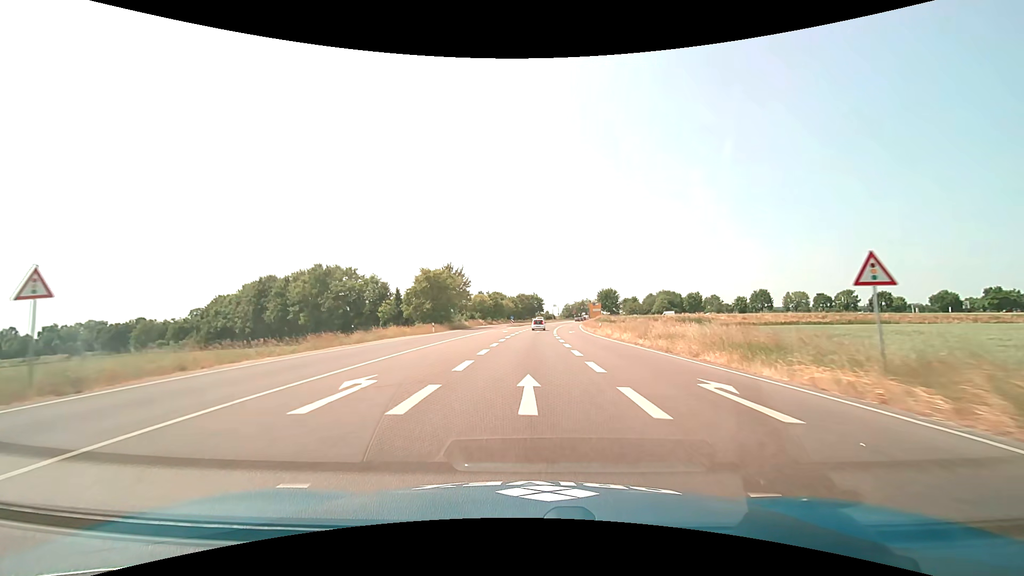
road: primary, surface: asphalt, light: Day
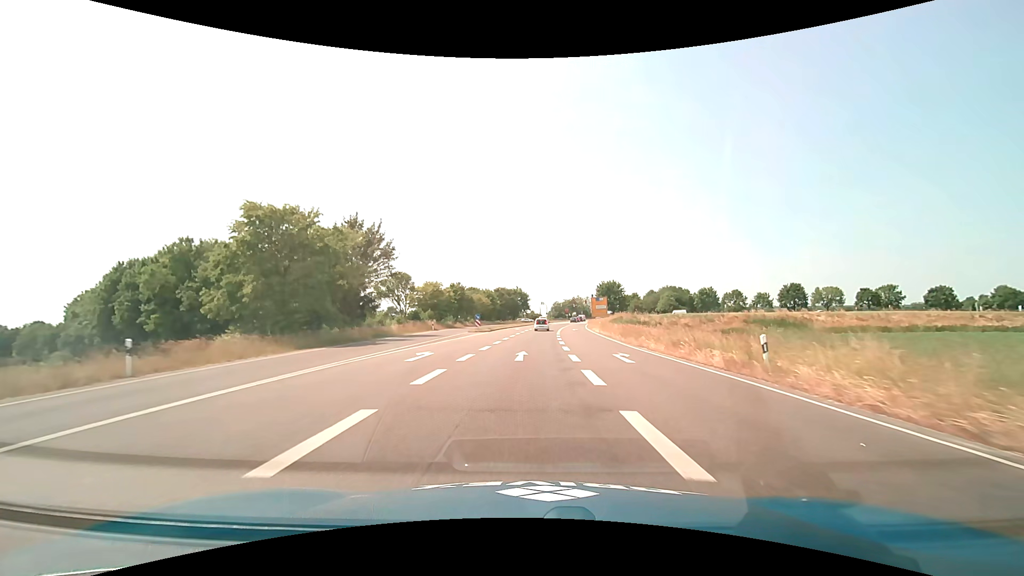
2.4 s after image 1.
(+0.7, +38.5) m; +2°
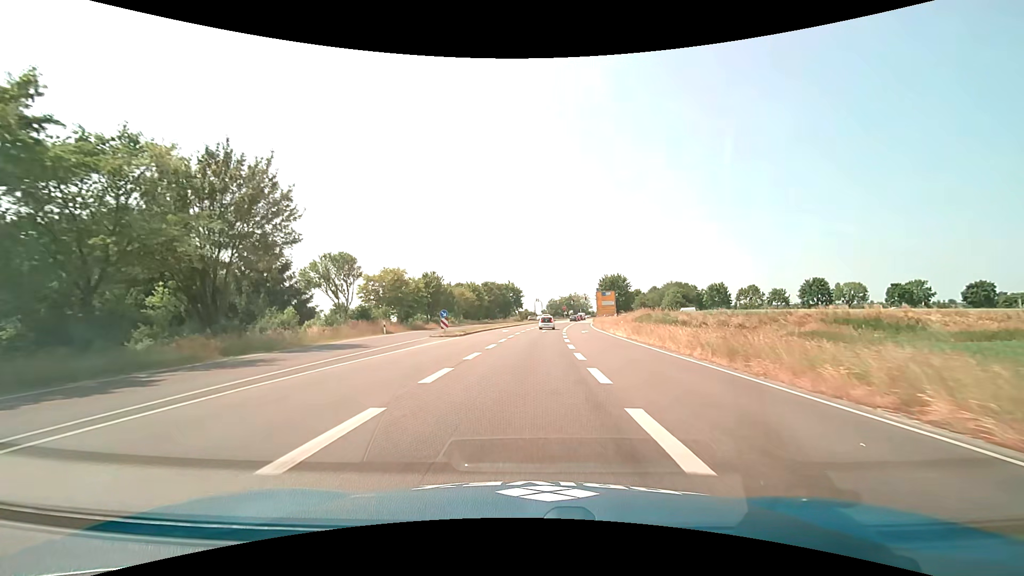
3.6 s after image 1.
(+0.1, +17.8) m; +1°
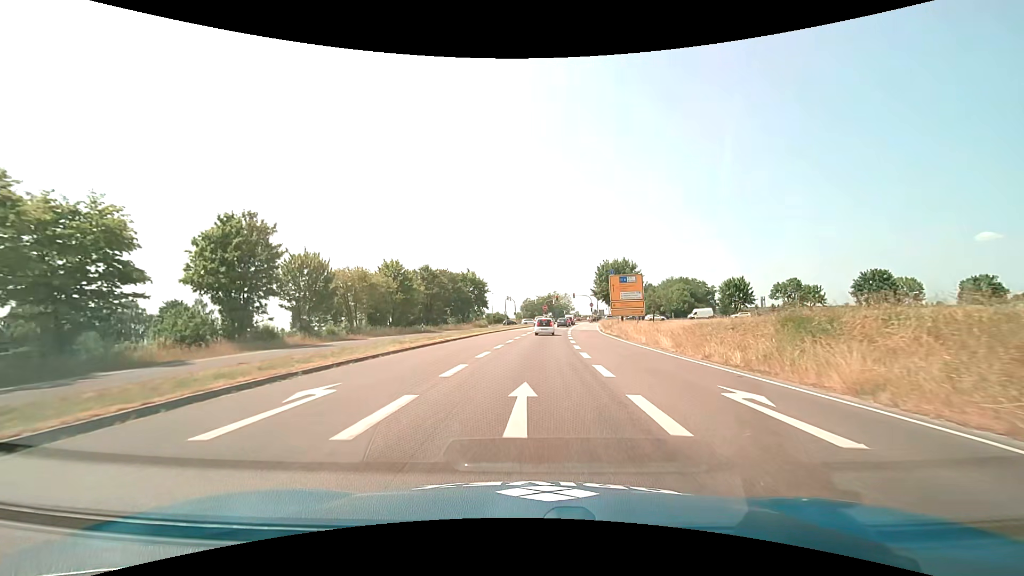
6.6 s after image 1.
(+1.0, +40.4) m; +3°
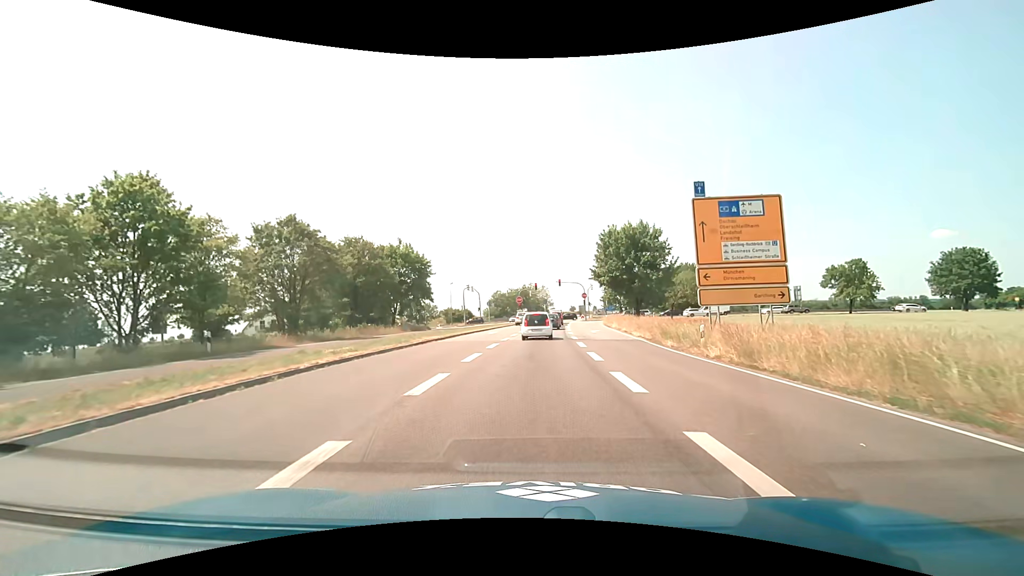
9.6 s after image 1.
(+0.8, +32.8) m; +3°
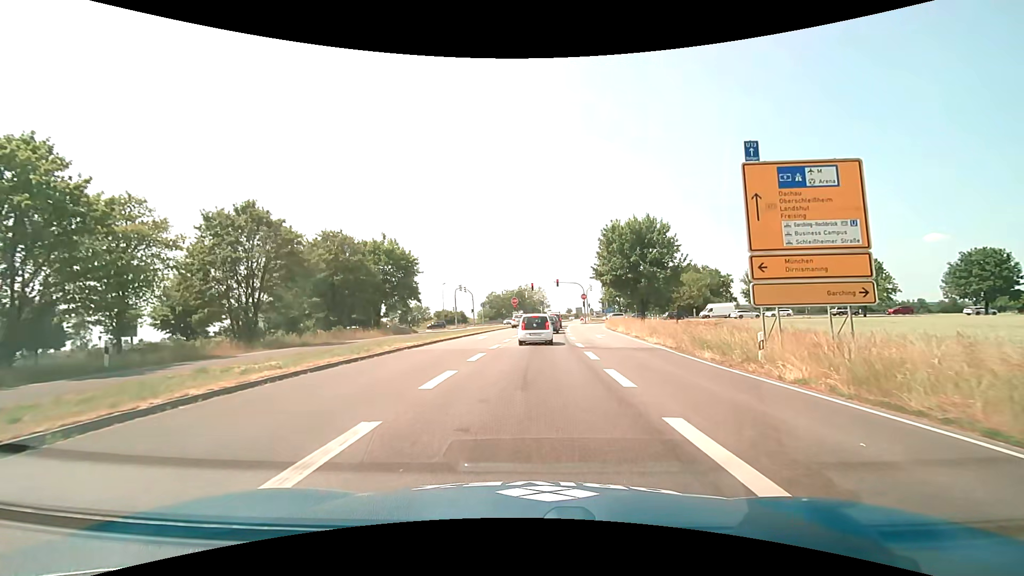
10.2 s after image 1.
(0.0, +4.9) m; 0°
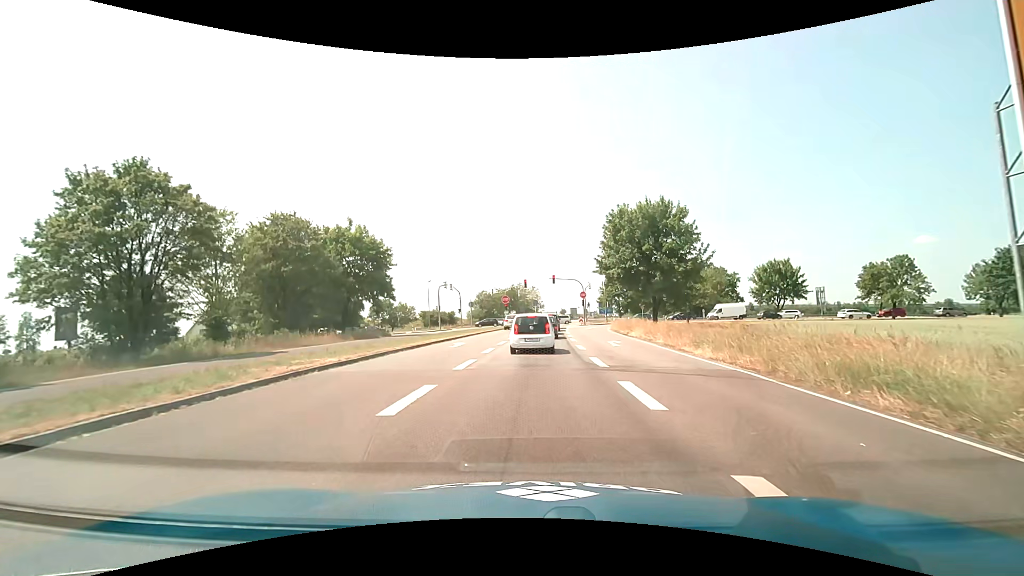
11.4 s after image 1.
(0.0, +8.2) m; 0°
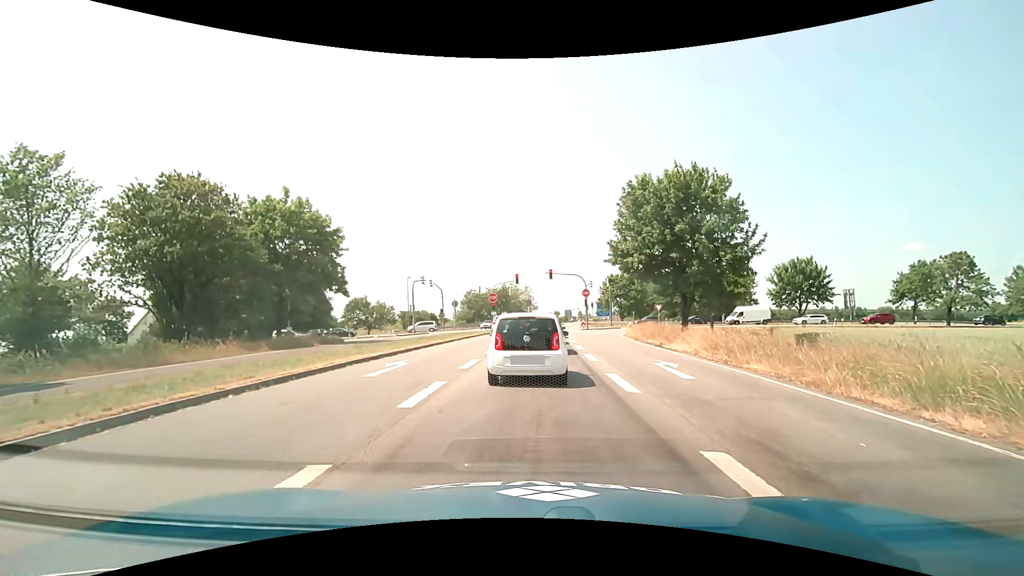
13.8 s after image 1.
(+0.1, +10.9) m; +1°
